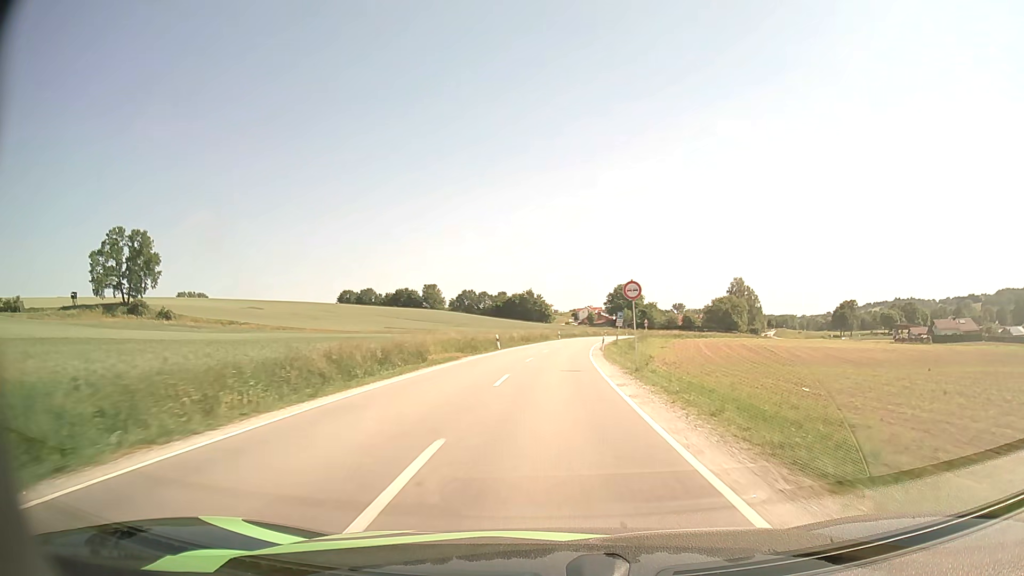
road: secondary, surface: asphalt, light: Day
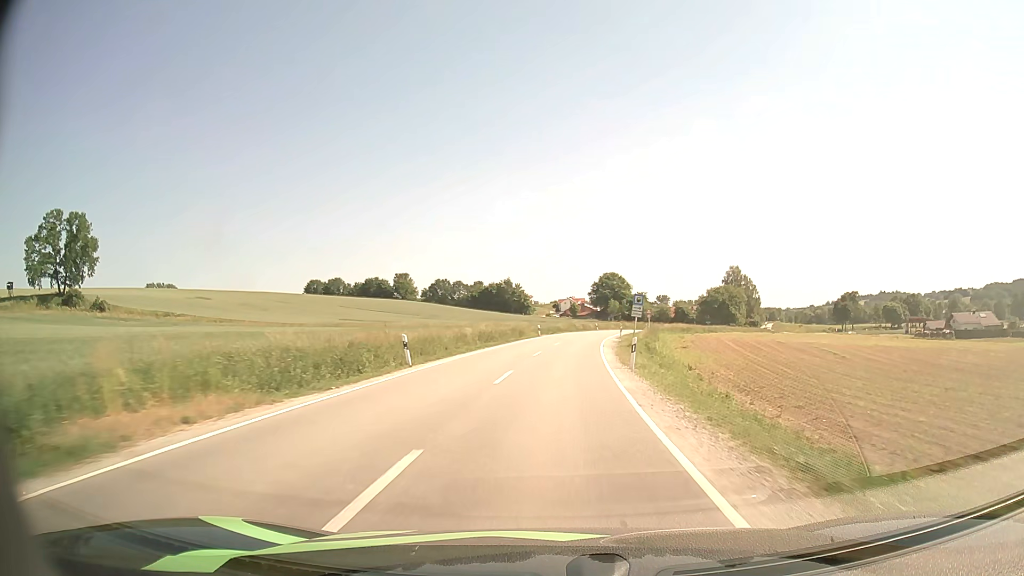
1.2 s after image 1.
(+0.5, +24.5) m; +2°
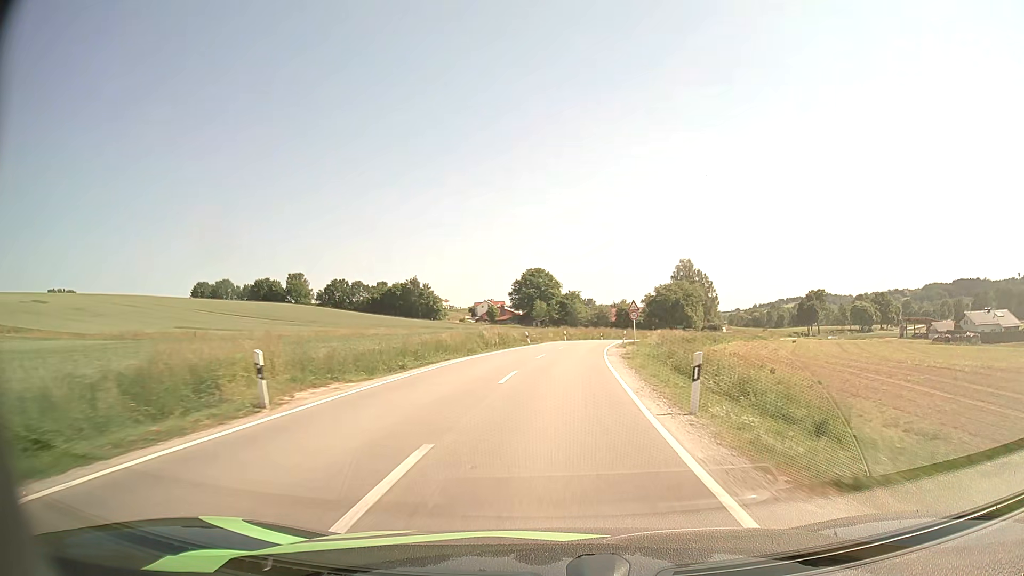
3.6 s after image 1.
(+2.5, +47.3) m; +7°
(0, +10) (0, +20) (+1, +30) (+2, +40) (+3, +50) (+5, +60) (+7, +70) (+9, +79) (+11, +89) (+14, +99) m
